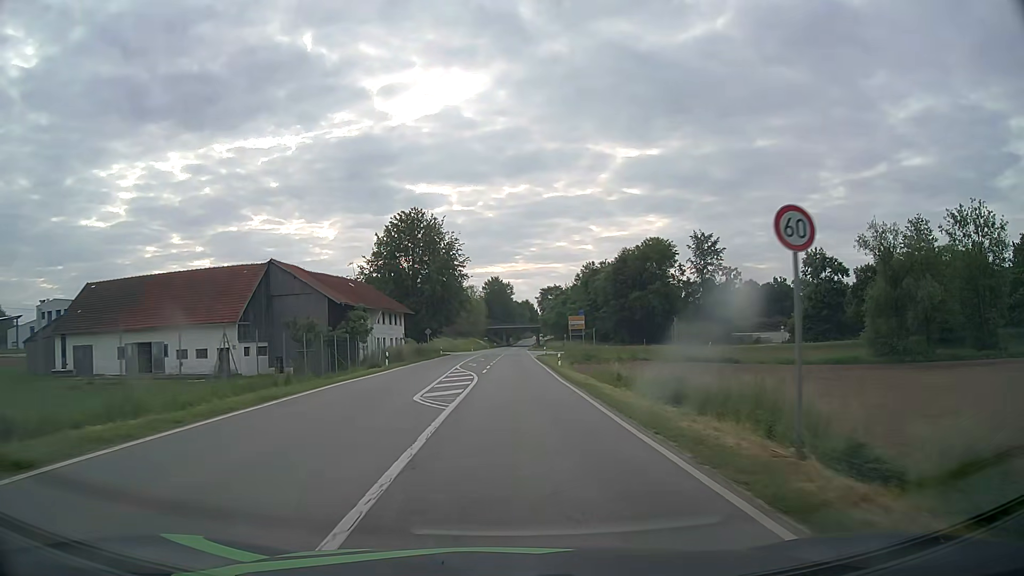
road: secondary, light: Day
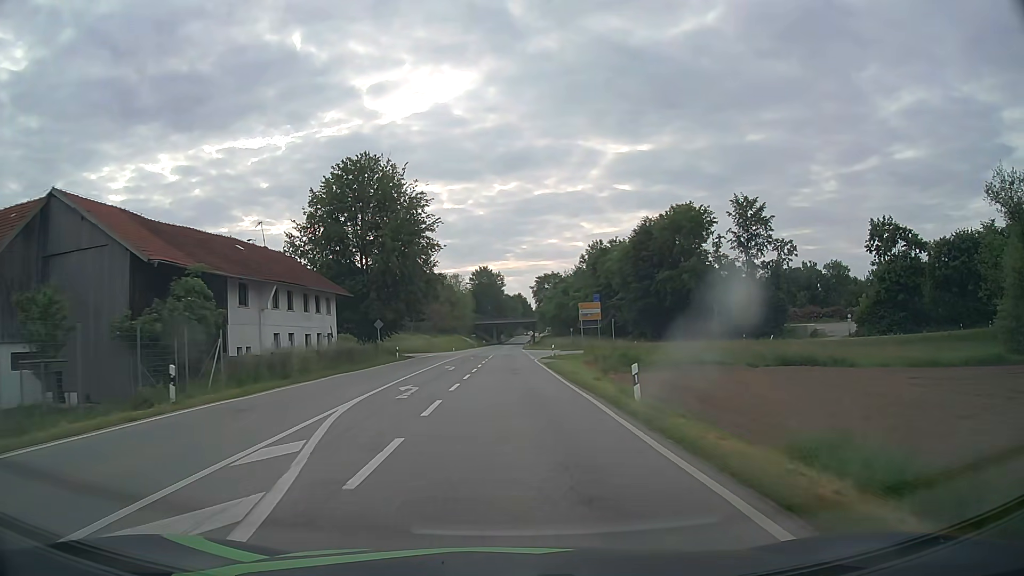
(+0.2, +26.6) m; +1°
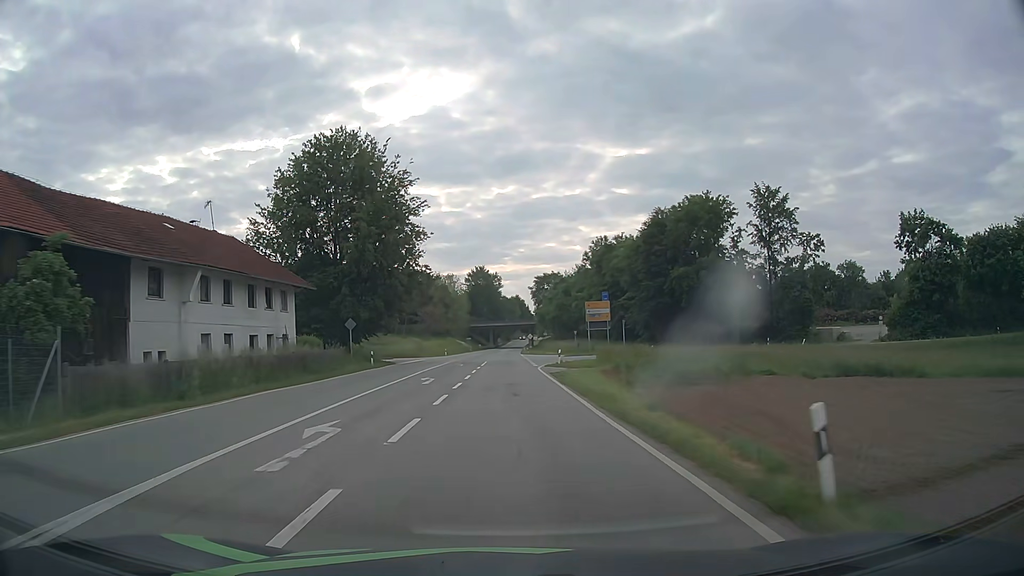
(0.0, +9.0) m; 0°
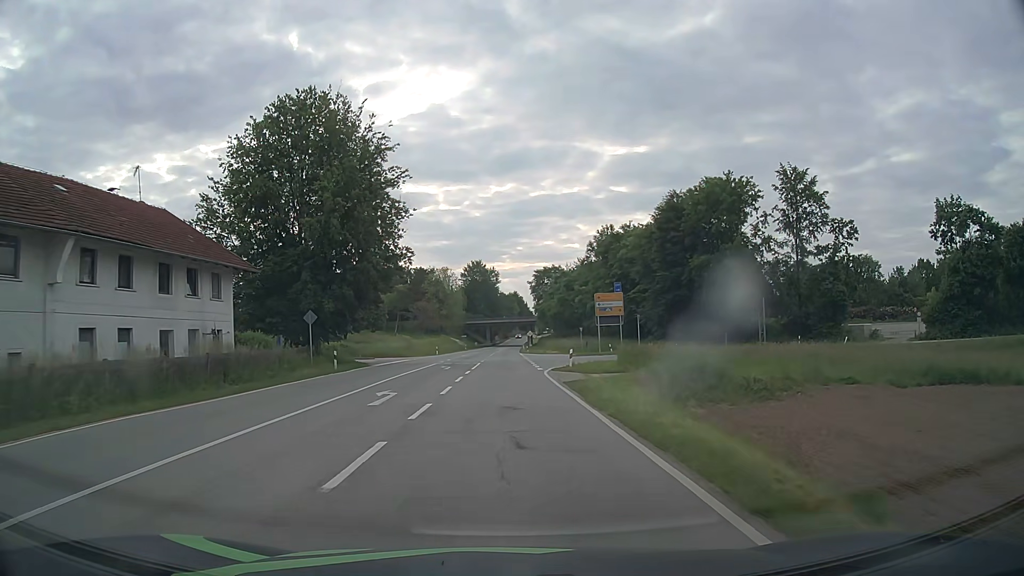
(0.0, +9.1) m; 0°
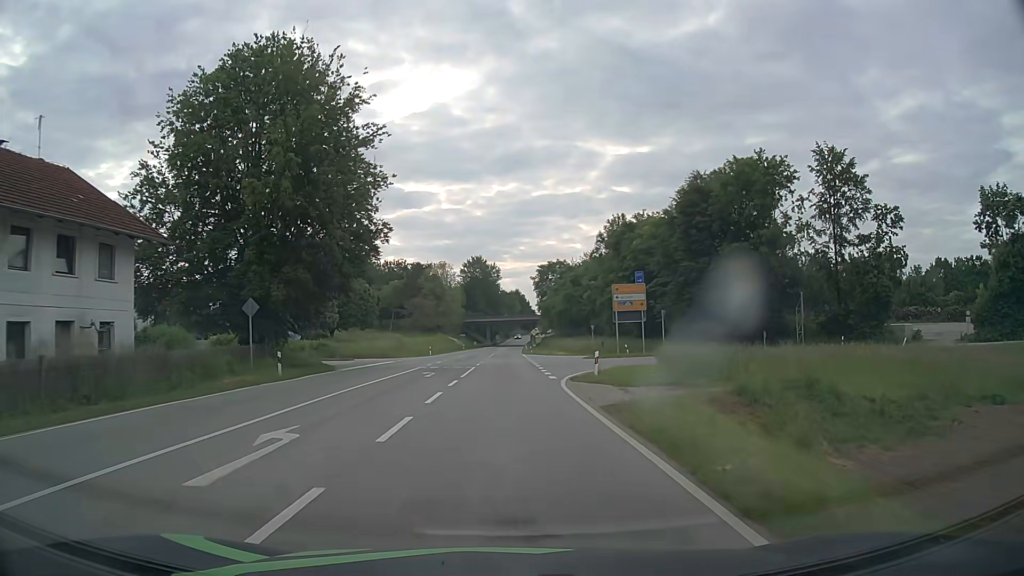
(0.0, +9.2) m; 0°
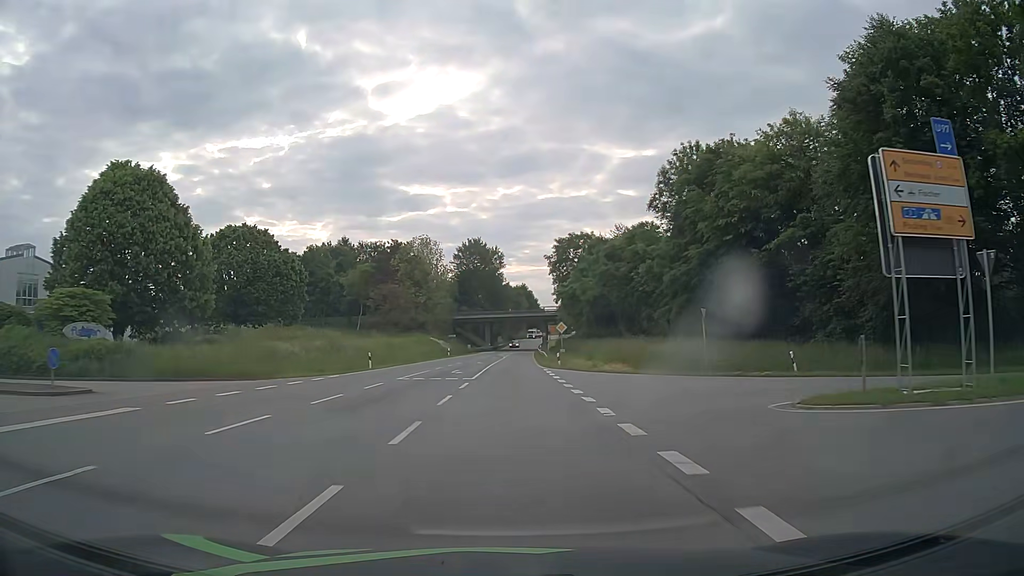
(-0.1, +37.2) m; 0°
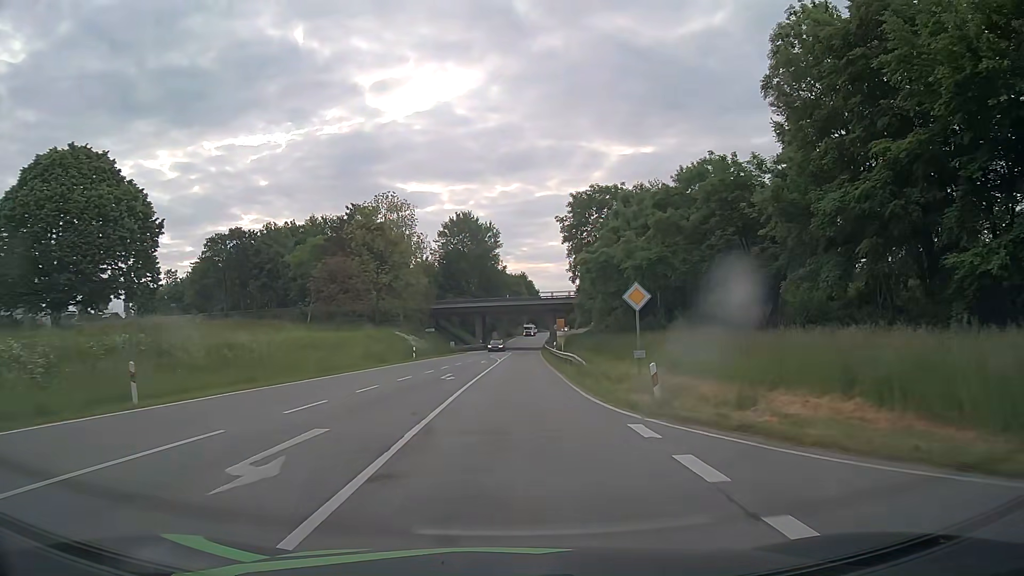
(+0.1, +28.0) m; 0°
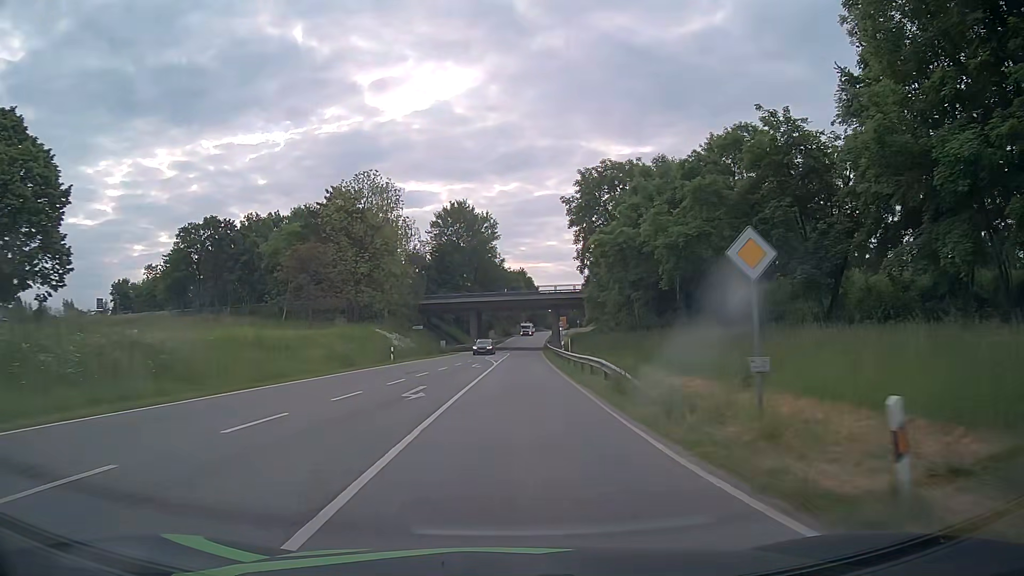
(0.0, +9.3) m; 0°
(0, +10) (0, +20) (0, +30) (0, +40) (+1, +50) (+1, +60) (+1, +70) (+2, +80) (+2, +90) (+3, +100) m
